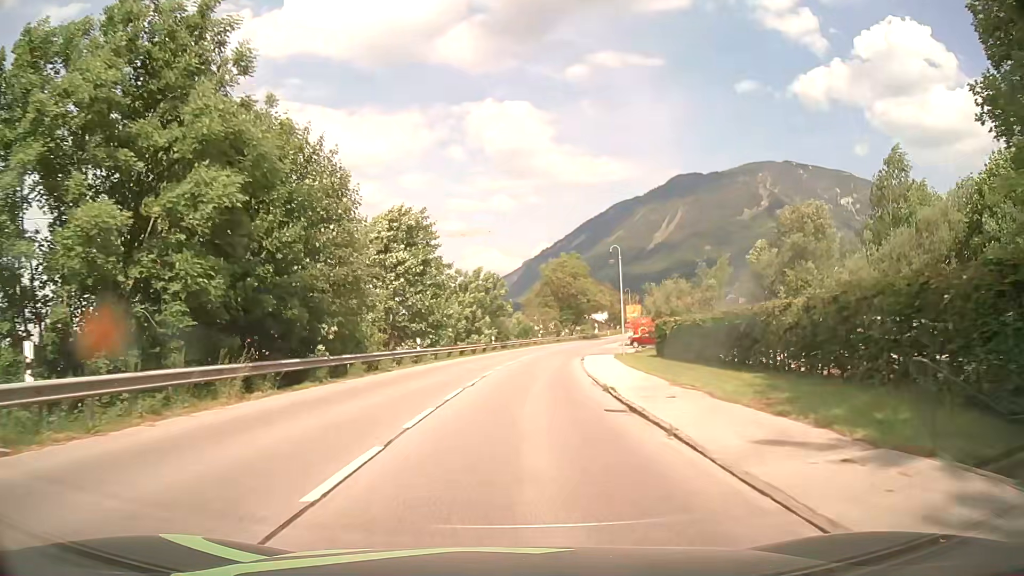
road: primary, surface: asphalt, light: Day
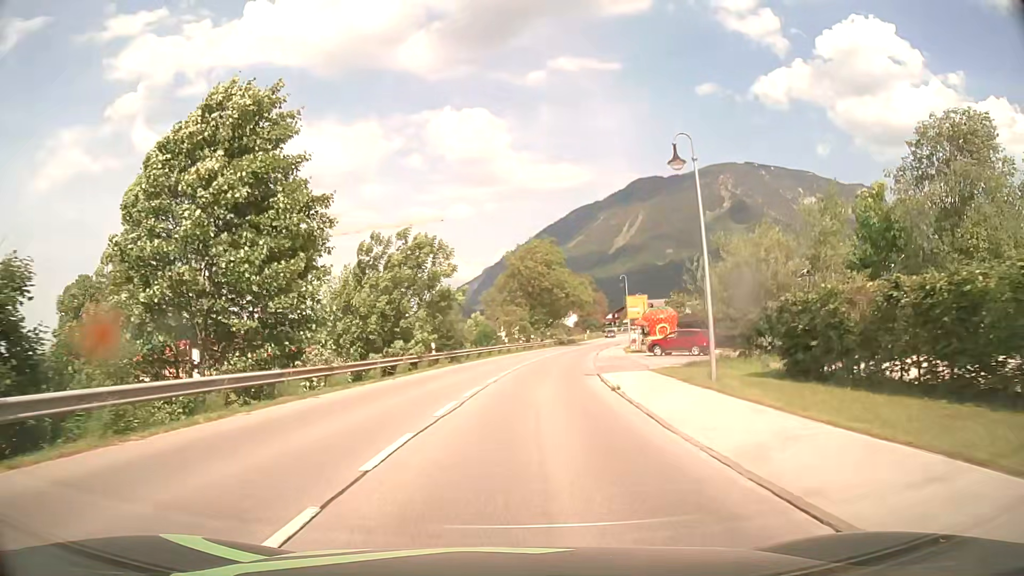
(+0.5, +23.0) m; +3°
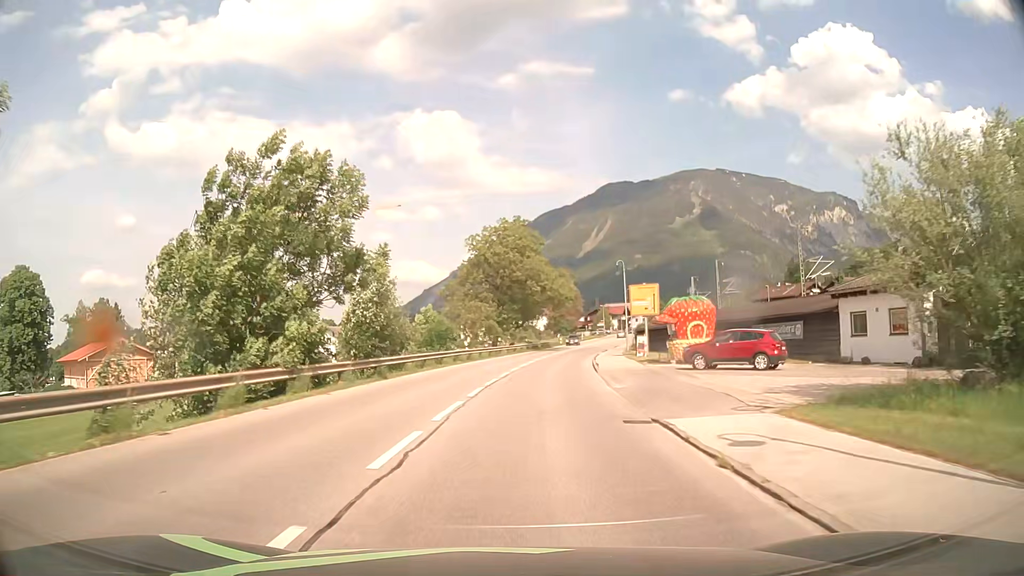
(+0.4, +15.3) m; +3°
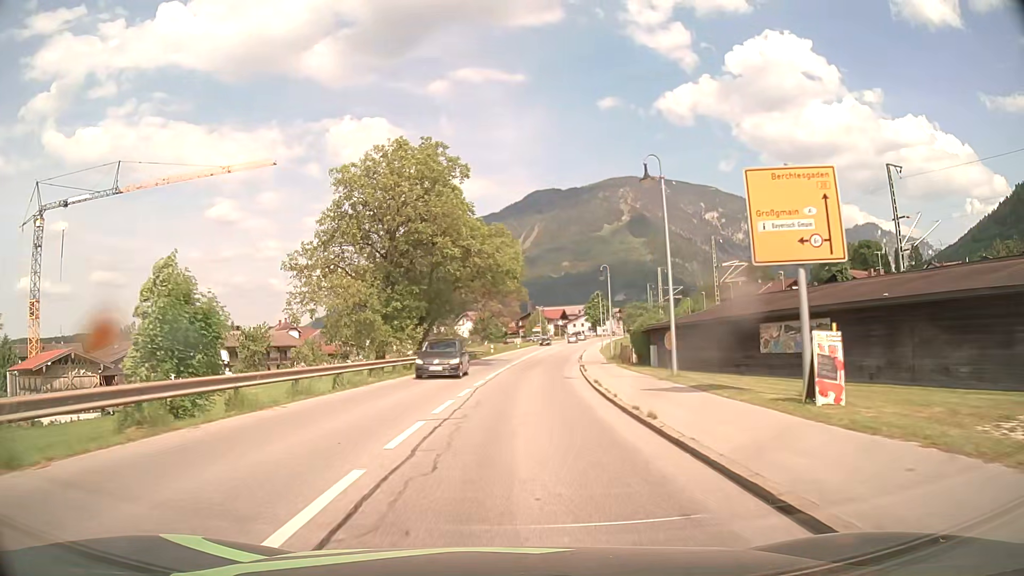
(+1.7, +30.3) m; +6°
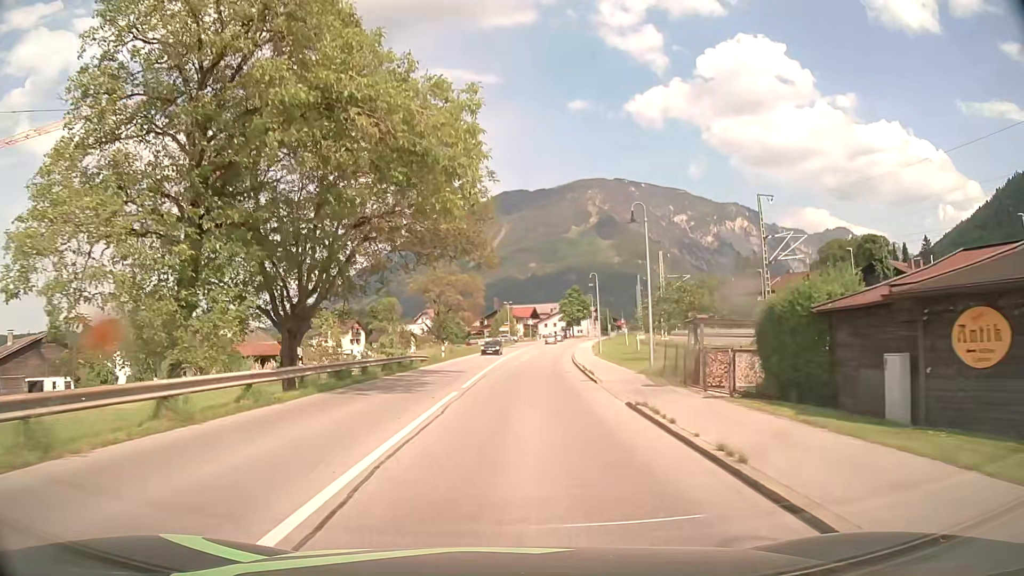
(+0.6, +22.8) m; +3°
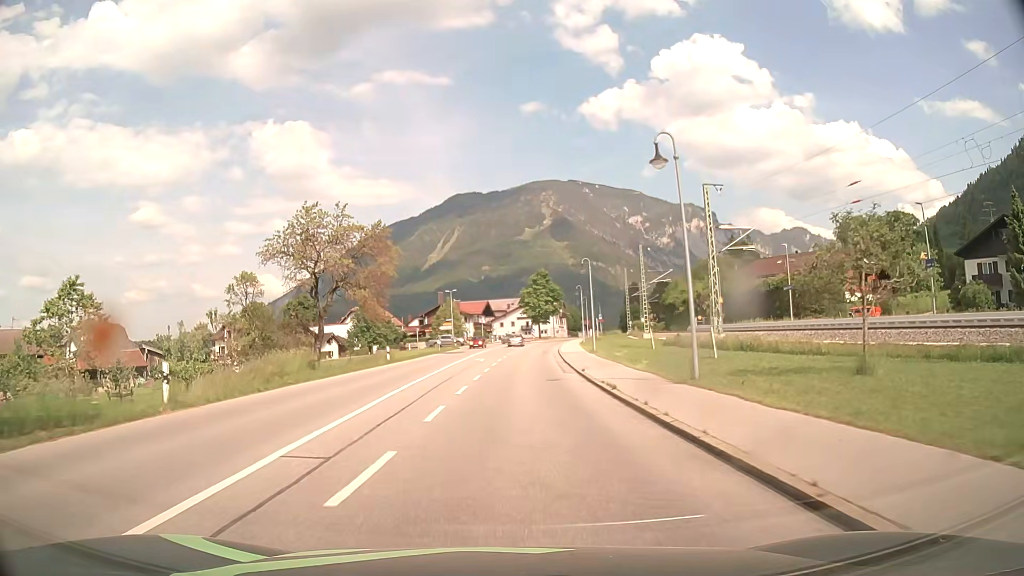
(+1.5, +37.9) m; +4°
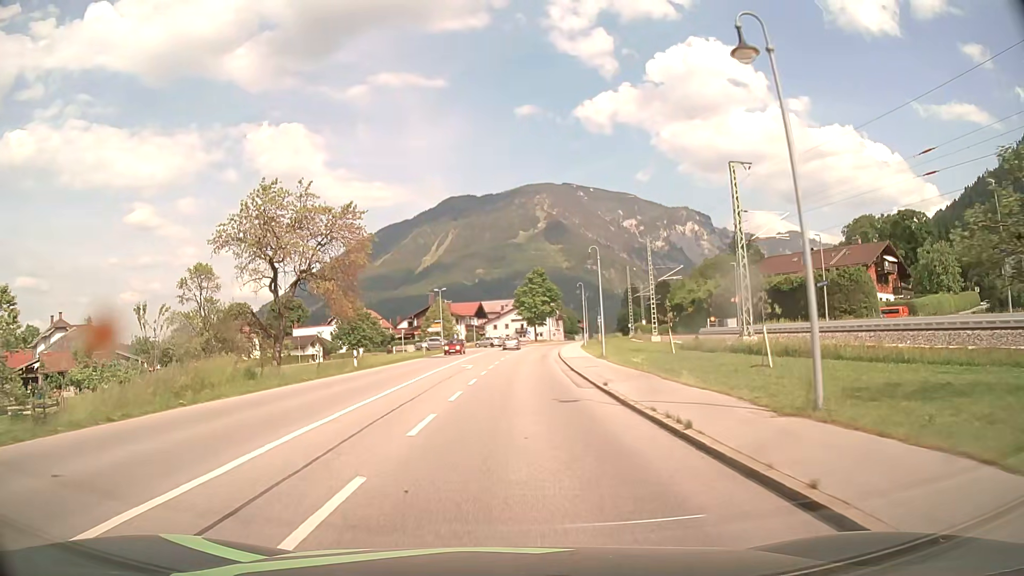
(0.0, +7.6) m; 0°
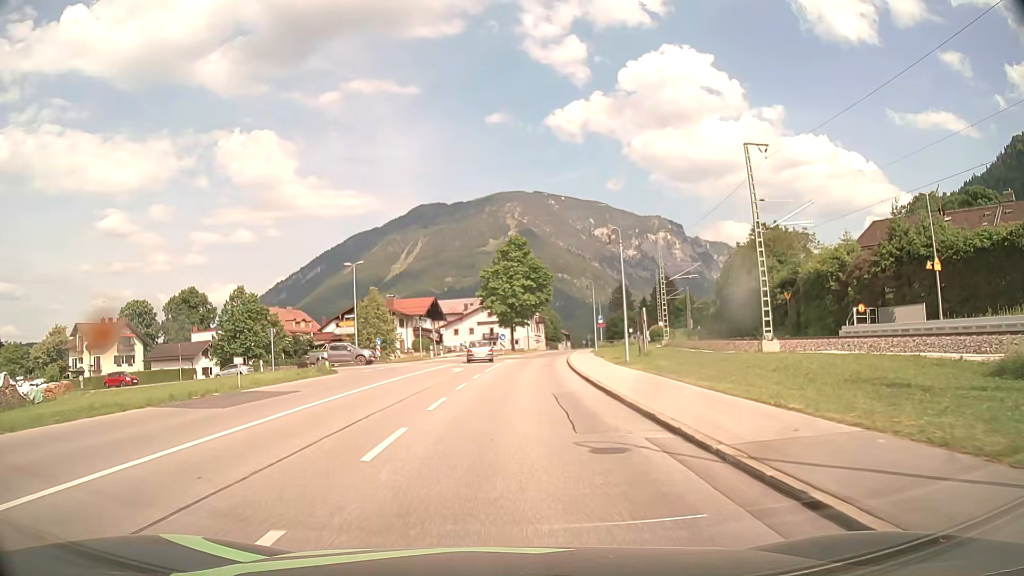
(+1.0, +37.9) m; +3°
(0, +10) (0, +20) (+1, +30) (+1, +40) (+2, +50) (+3, +60) (+4, +70) (+6, +80) (+7, +90) (+9, +99) m
